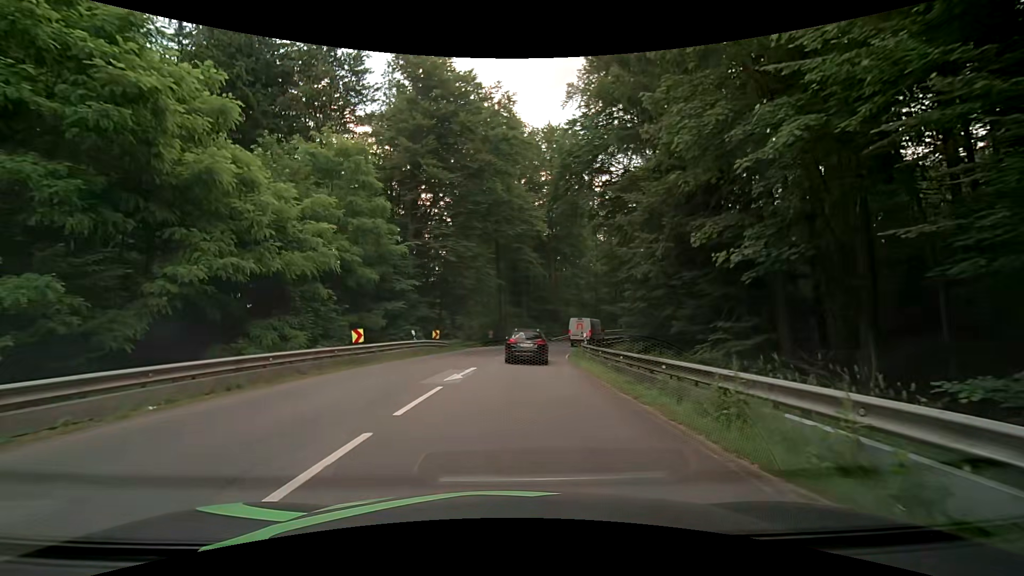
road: secondary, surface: asphalt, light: Day
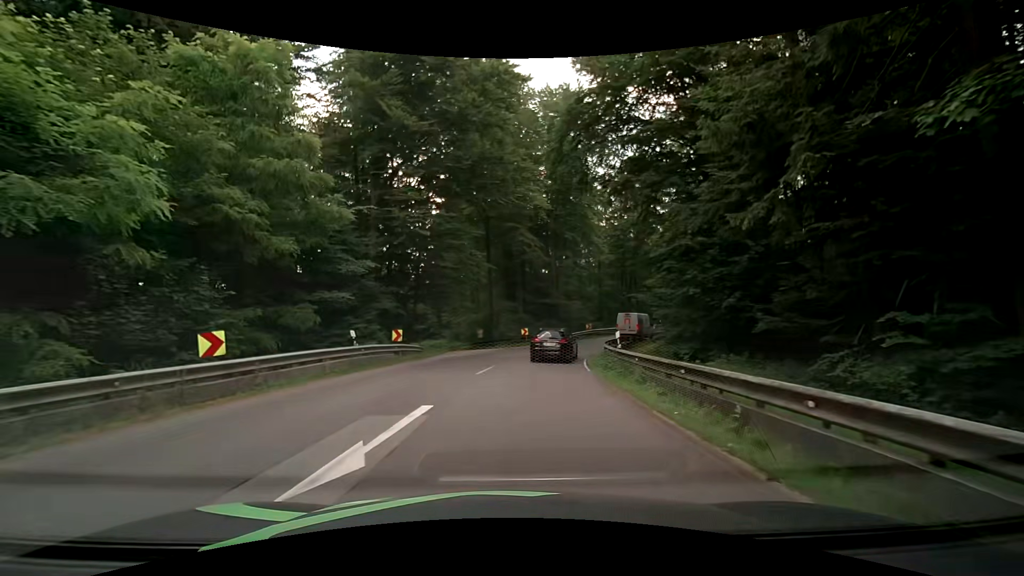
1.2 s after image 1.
(+0.2, +9.4) m; +1°
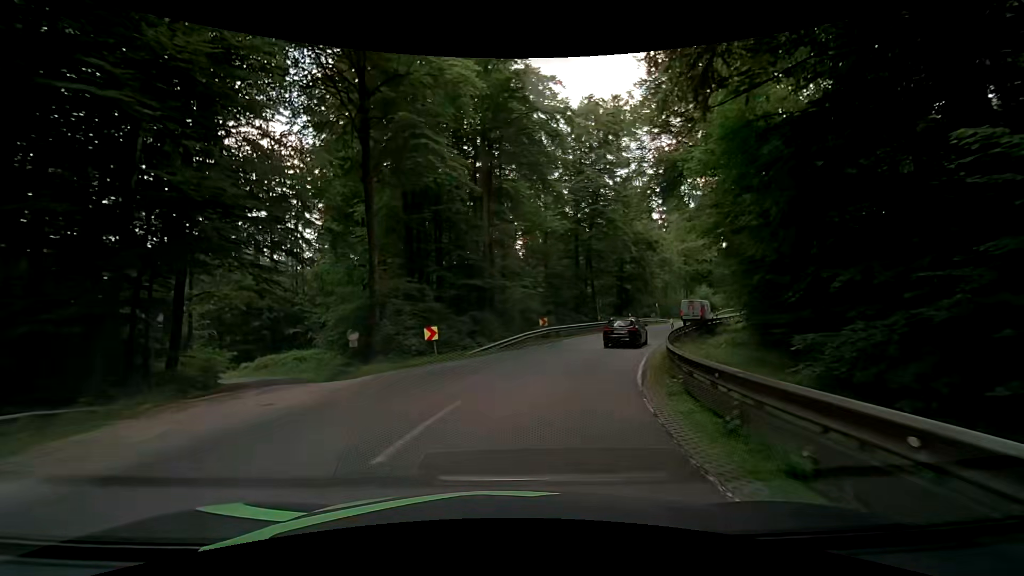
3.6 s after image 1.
(+1.2, +21.3) m; +8°
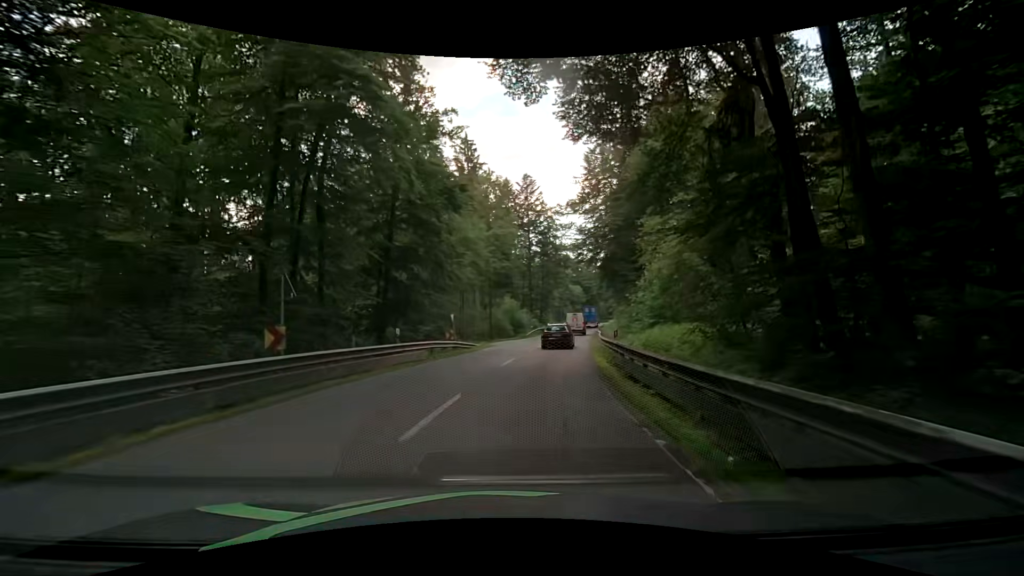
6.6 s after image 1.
(+6.9, +31.2) m; +25°
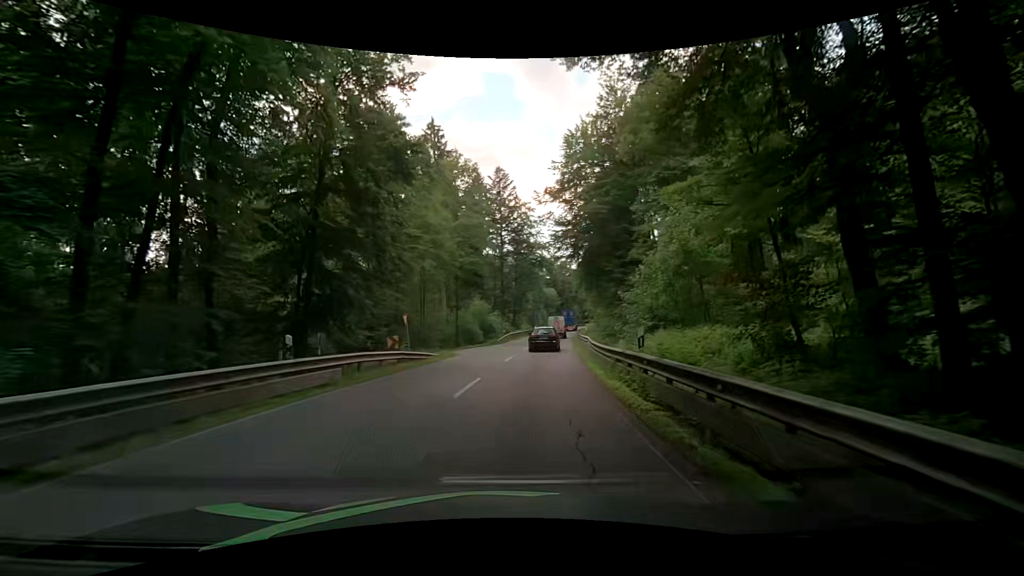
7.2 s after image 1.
(+0.2, +7.0) m; +2°
(0, +10) (+1, +20) (+2, +30) (+4, +40) (+5, +50) (+7, +60) (+8, +69) (+10, +79) (+12, +89) (+14, +99) m
